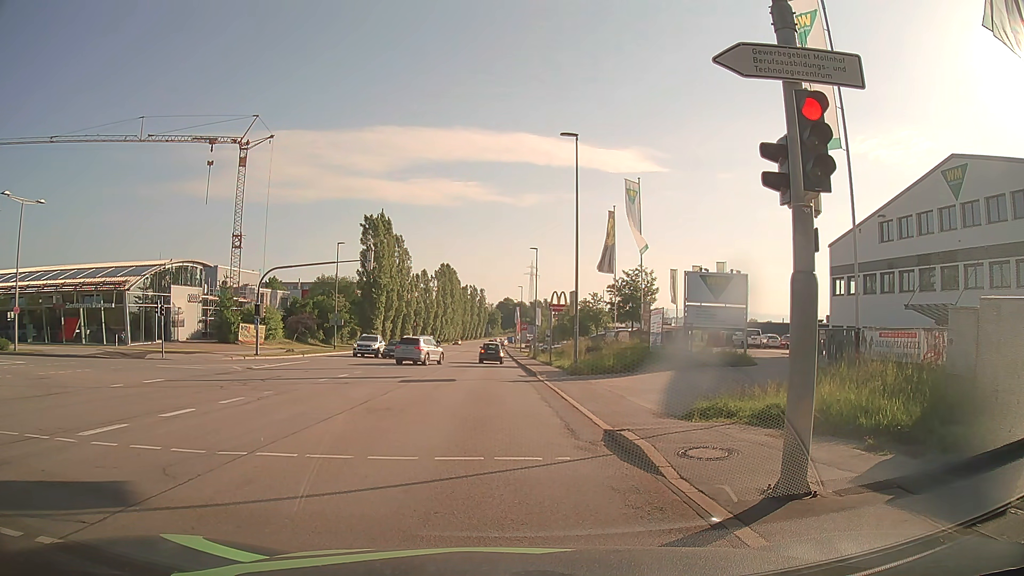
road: secondary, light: Day
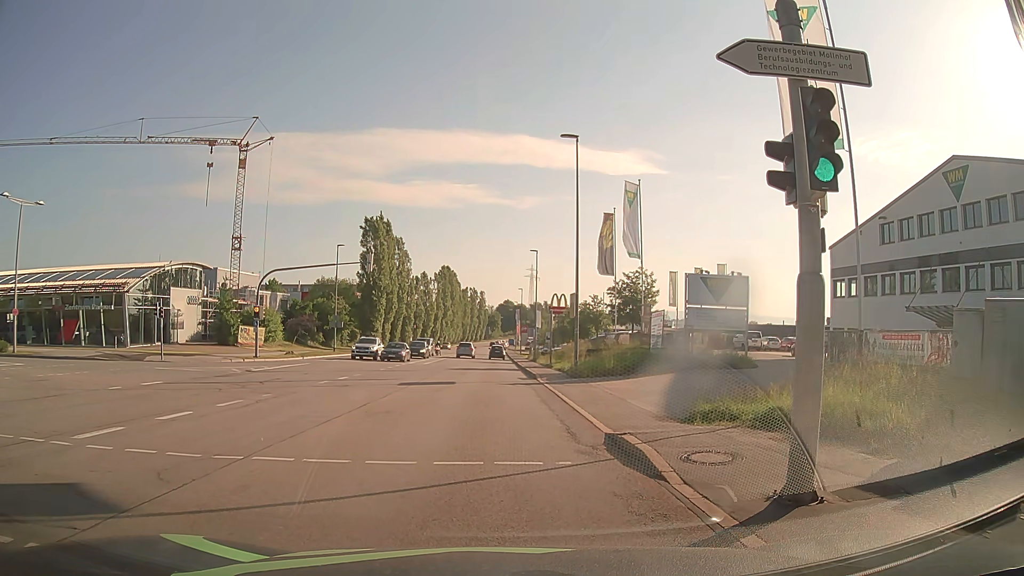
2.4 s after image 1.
(0.0, +0.1) m; 0°
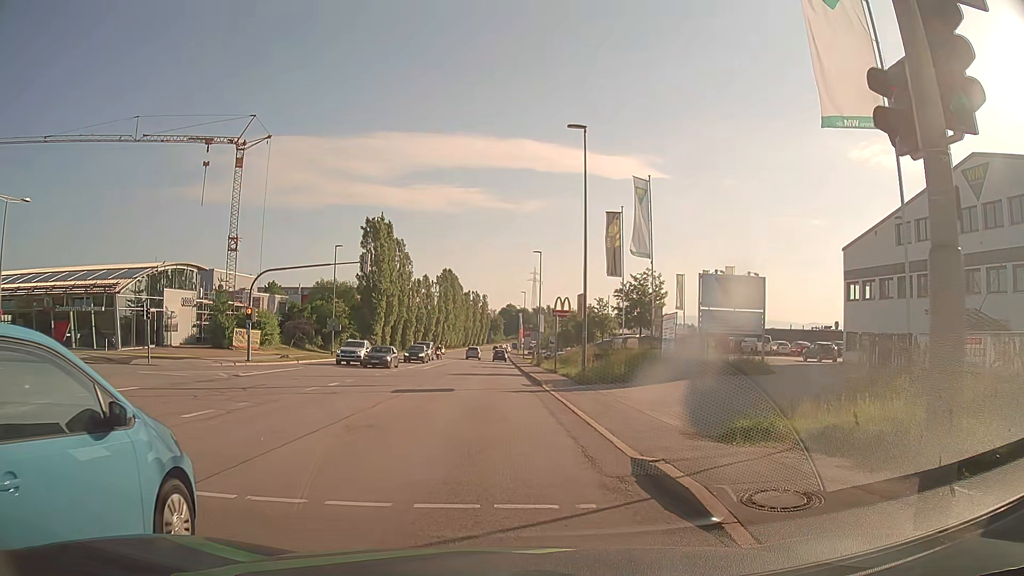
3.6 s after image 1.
(0.0, +2.1) m; -1°
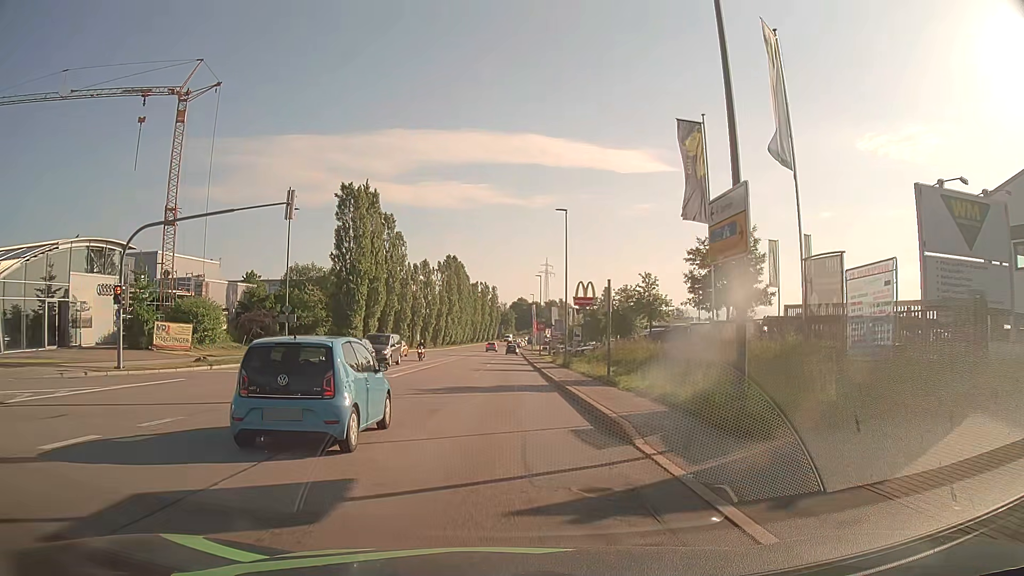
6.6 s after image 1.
(-0.4, +17.4) m; -2°
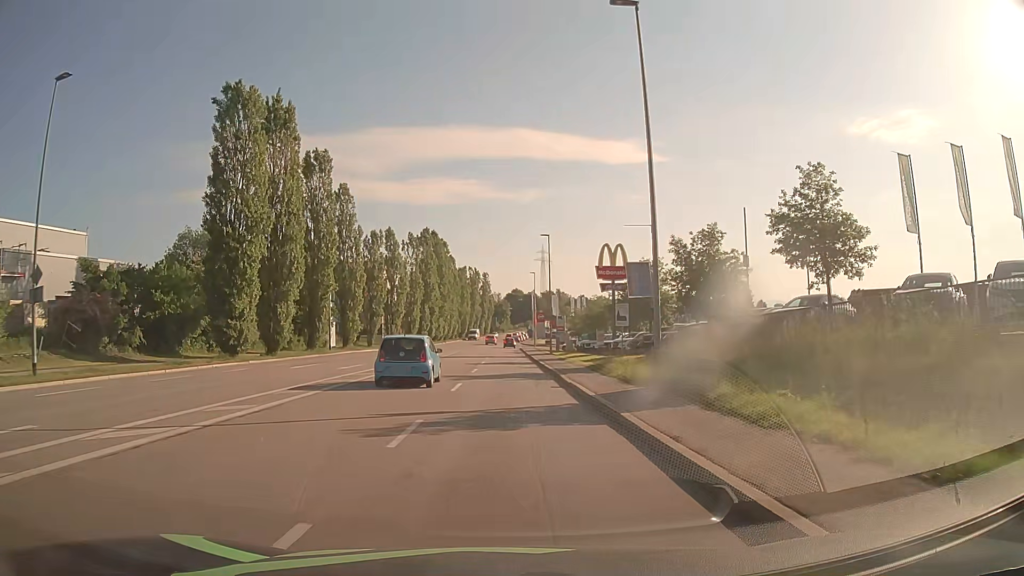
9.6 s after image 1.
(+0.1, +27.8) m; +1°
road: tertiary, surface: asphalt
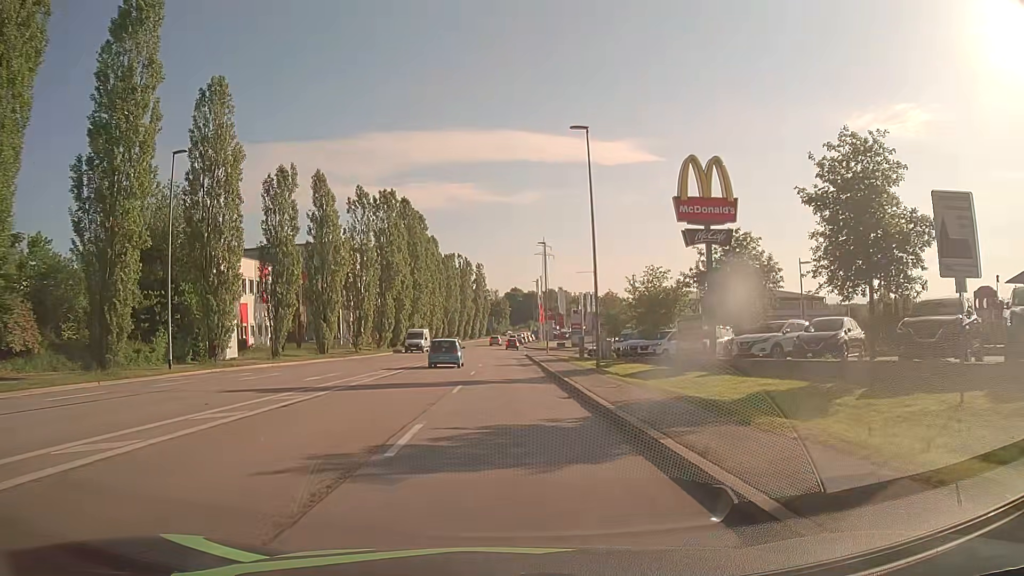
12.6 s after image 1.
(-0.2, +30.1) m; 0°
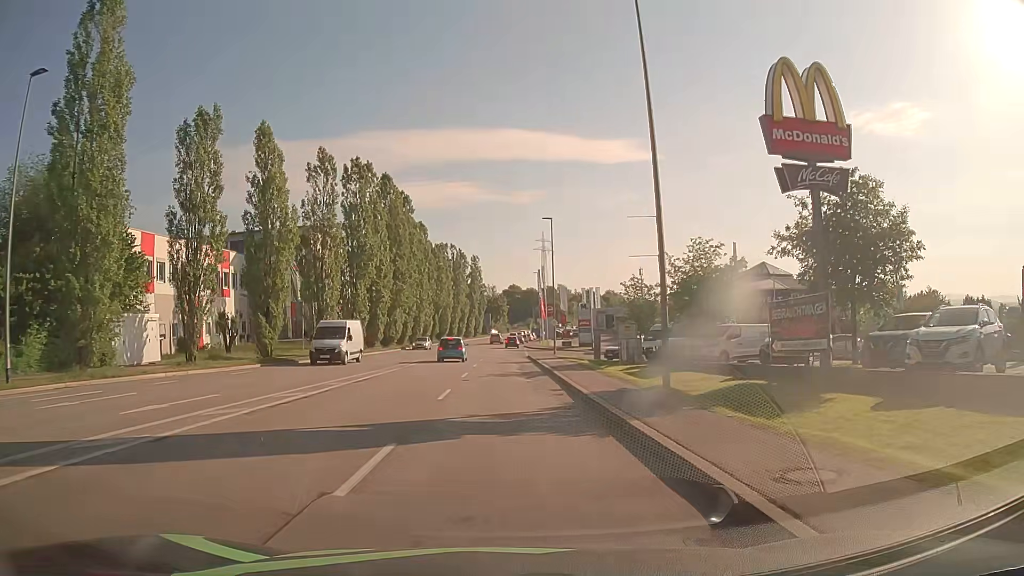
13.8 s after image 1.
(0.0, +12.0) m; 0°
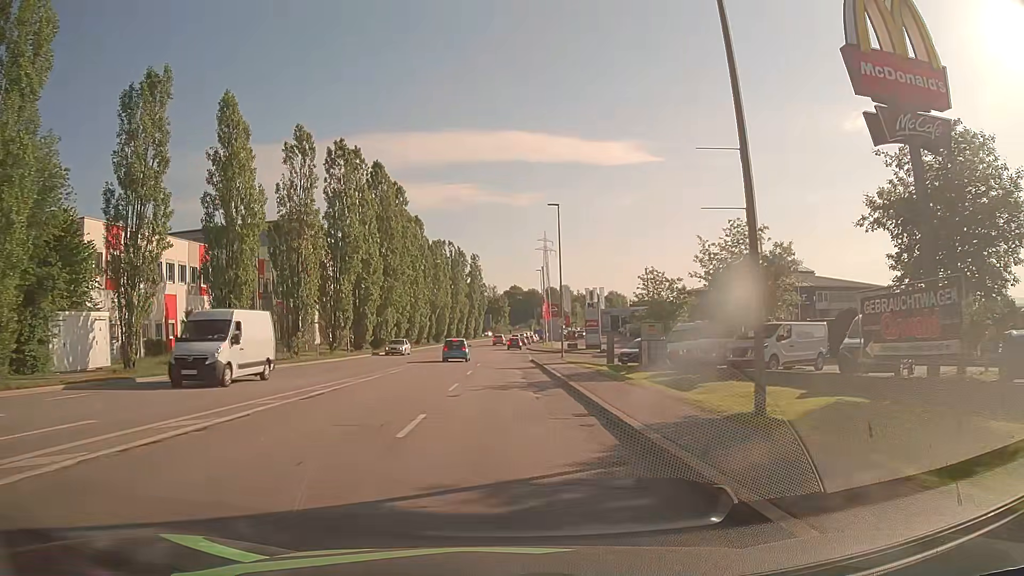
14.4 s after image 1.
(0.0, +5.8) m; 0°
(0, +10) (0, +20) (0, +30) (0, +40) (0, +50) (0, +60) (0, +70) (+1, +80) (+1, +90) (+2, +100) m
